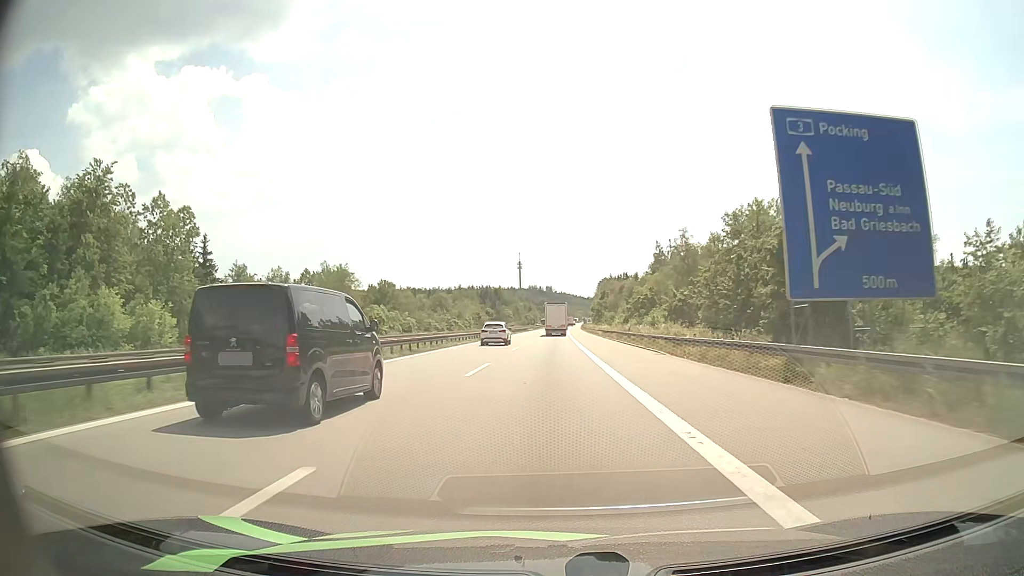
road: motorway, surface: asphalt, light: Day
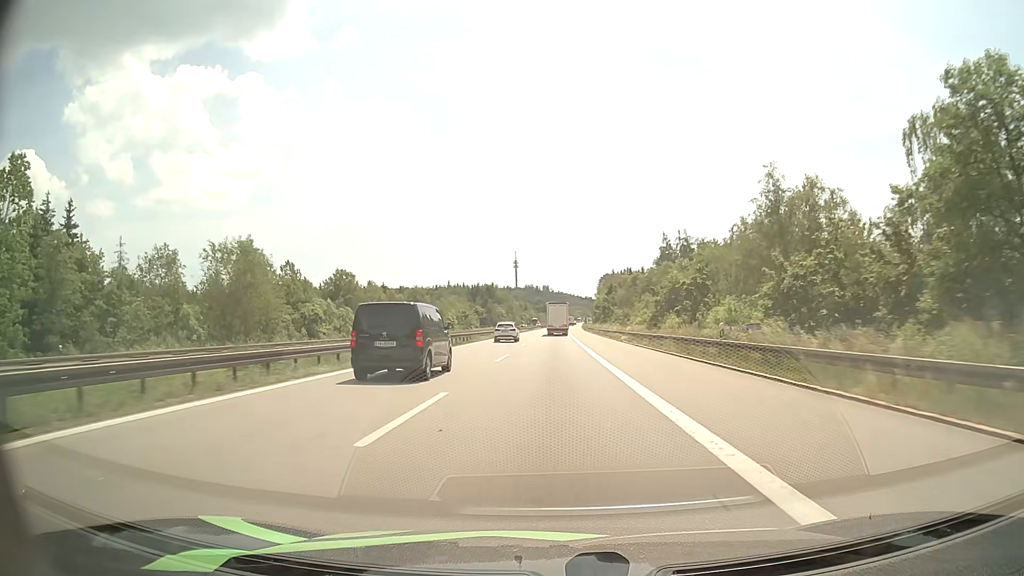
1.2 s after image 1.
(+0.1, +28.5) m; 0°
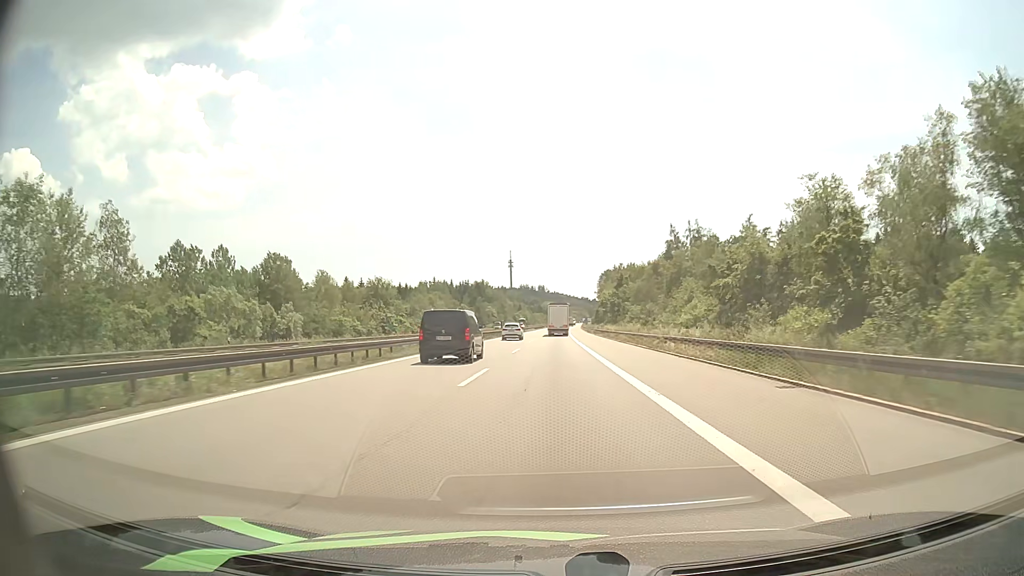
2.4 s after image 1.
(+0.1, +28.5) m; 0°
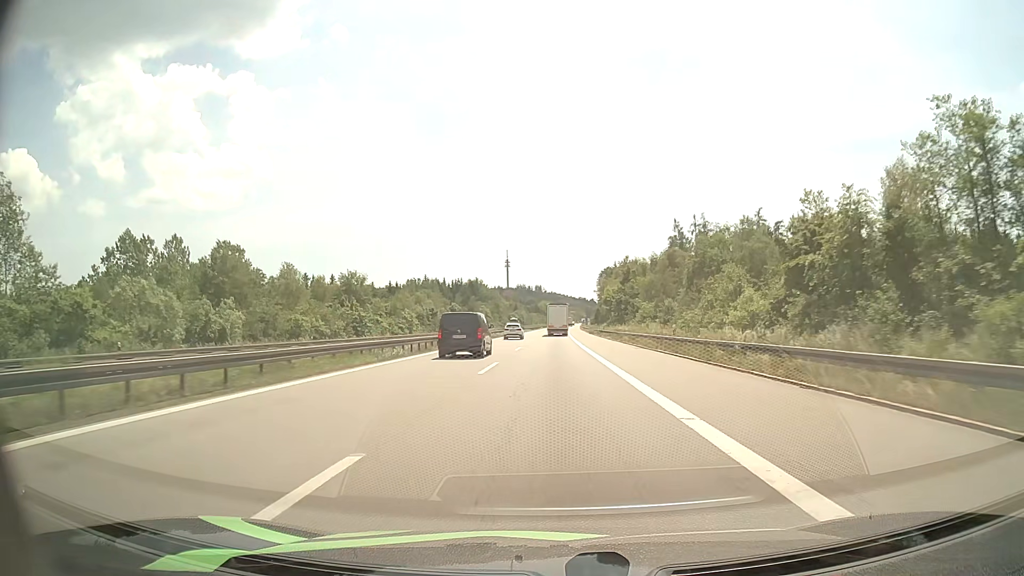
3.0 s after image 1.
(0.0, +14.2) m; 0°
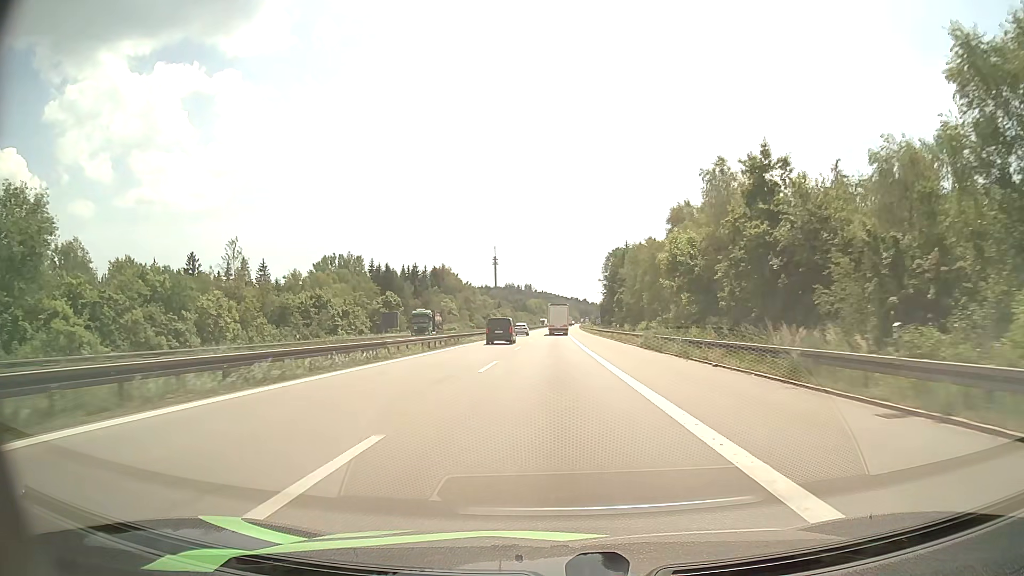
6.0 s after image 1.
(+0.6, +71.0) m; +1°
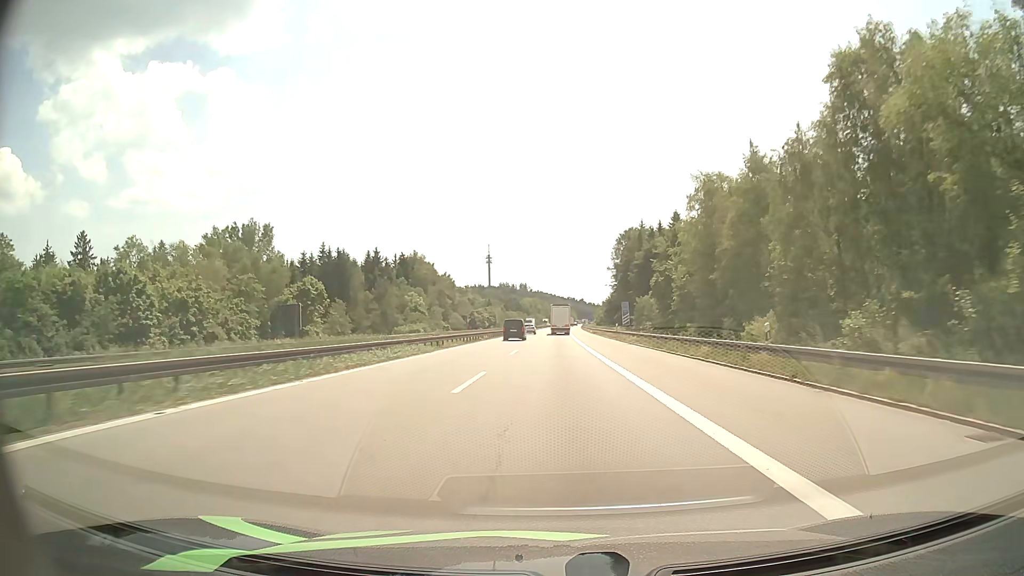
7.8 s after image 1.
(+0.1, +42.4) m; 0°
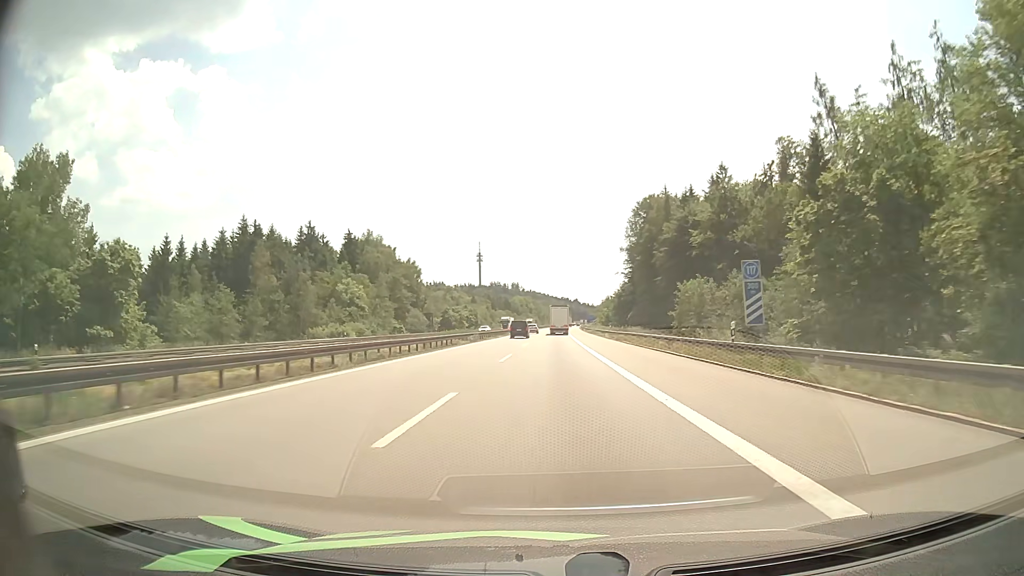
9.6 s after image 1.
(+0.2, +42.2) m; +1°
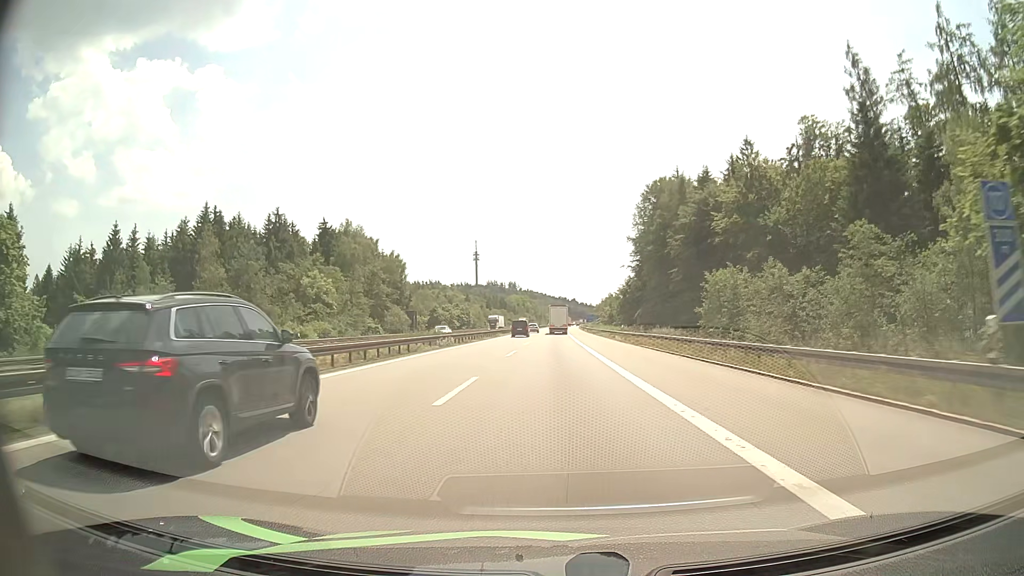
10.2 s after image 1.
(0.0, +14.0) m; 0°
(0, +10) (0, +20) (0, +30) (0, +40) (0, +50) (0, +60) (0, +70) (0, +80) (+1, +90) (+1, +100) m
